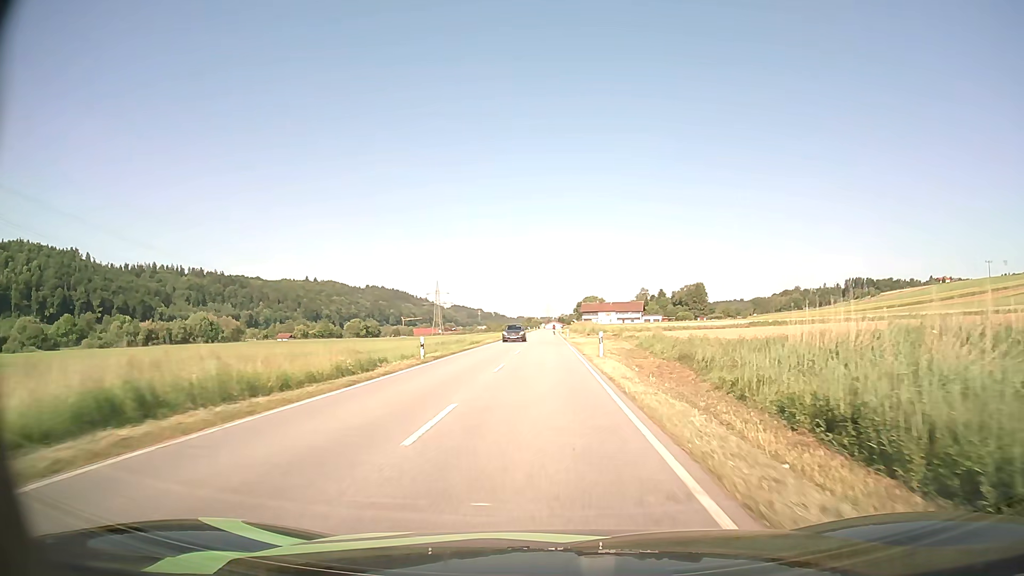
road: secondary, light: Day
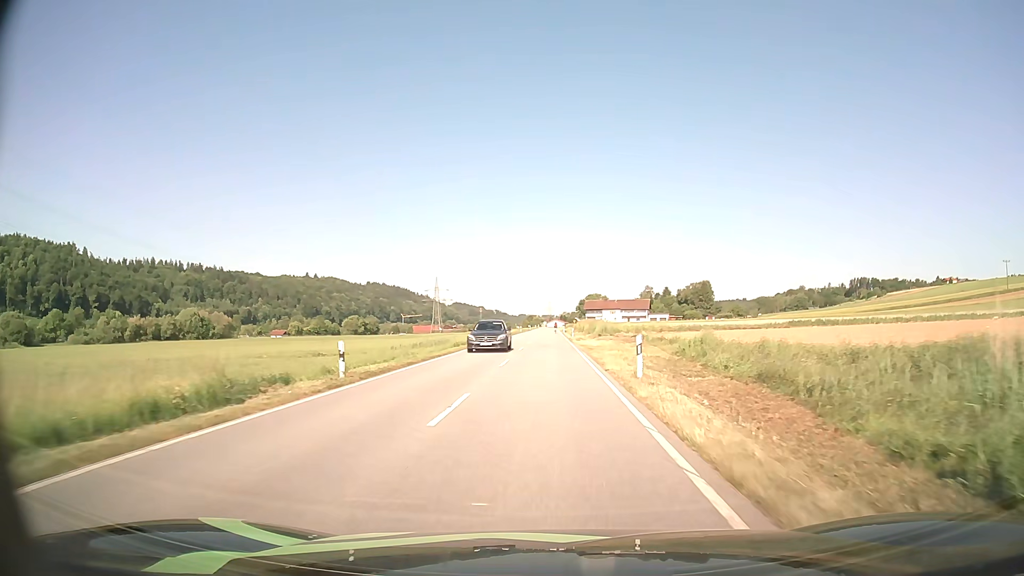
(0.0, +10.8) m; 0°
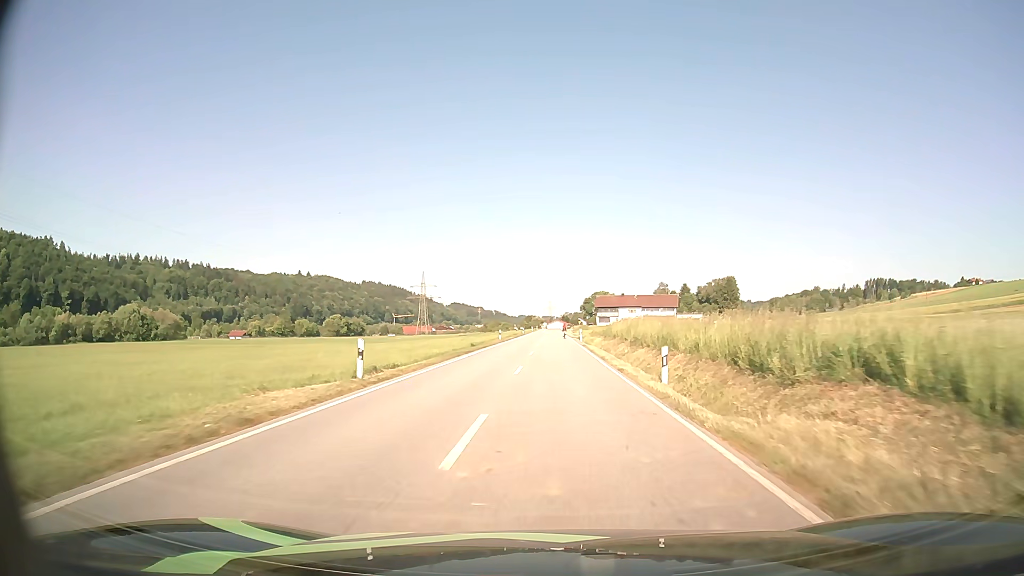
(-0.3, +50.6) m; 0°
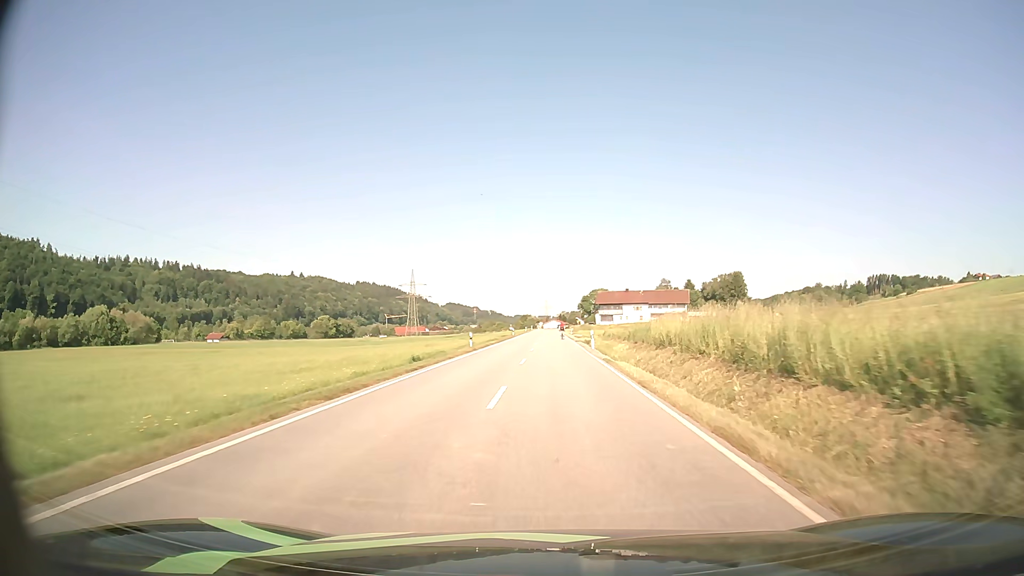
(+0.1, +19.5) m; 0°
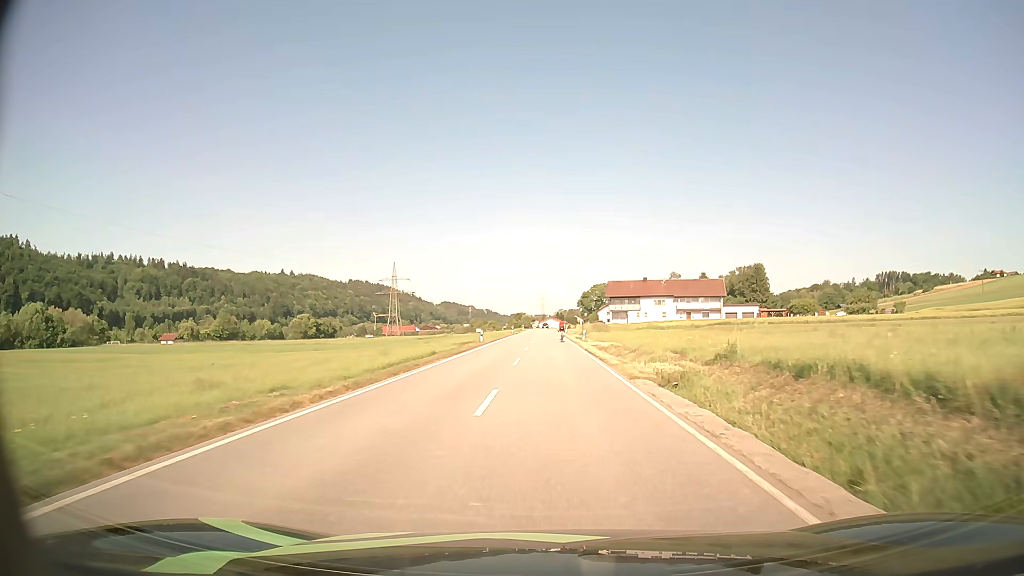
(+0.1, +37.0) m; 0°
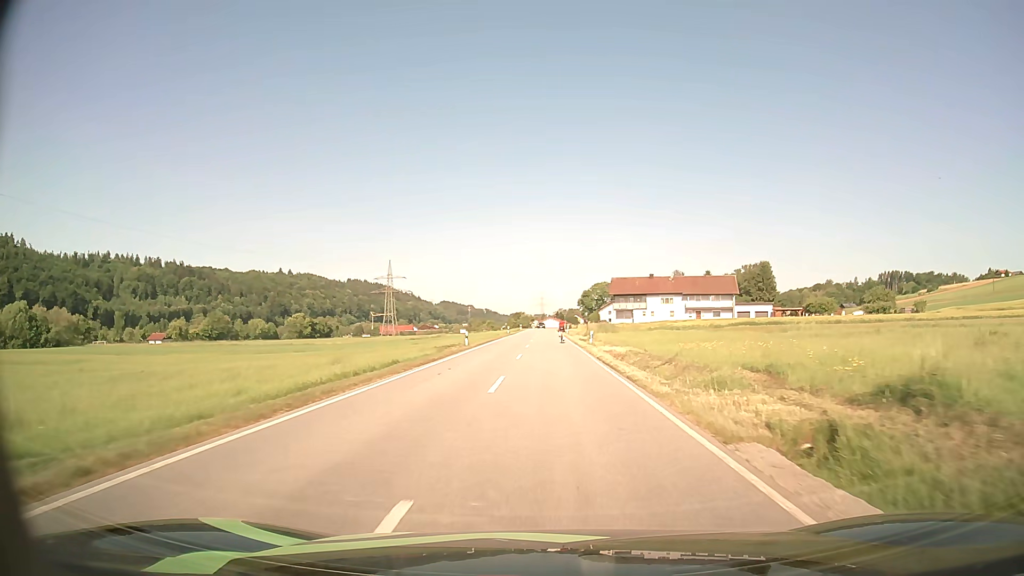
(0.0, +8.7) m; 0°
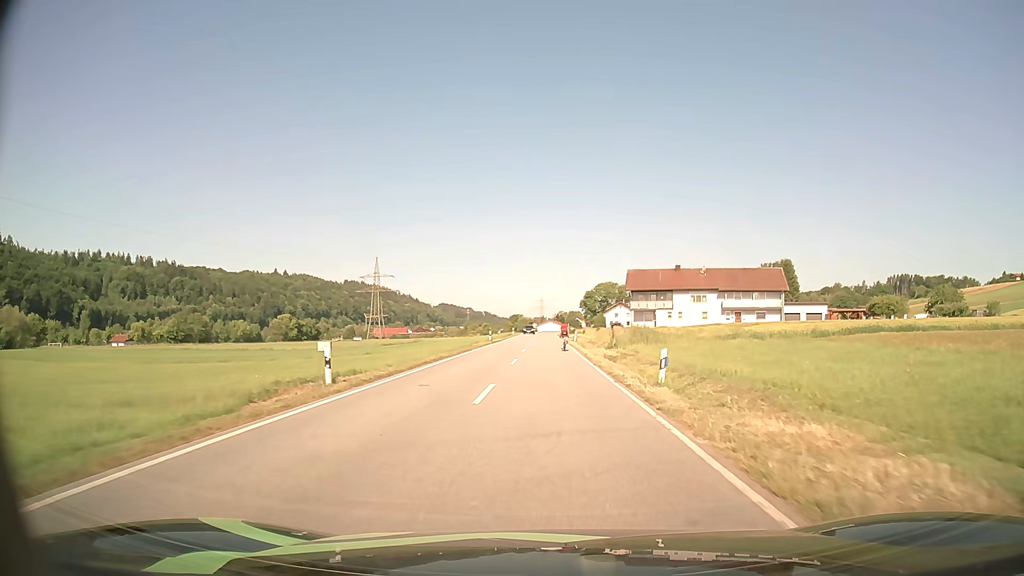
(0.0, +25.6) m; 0°
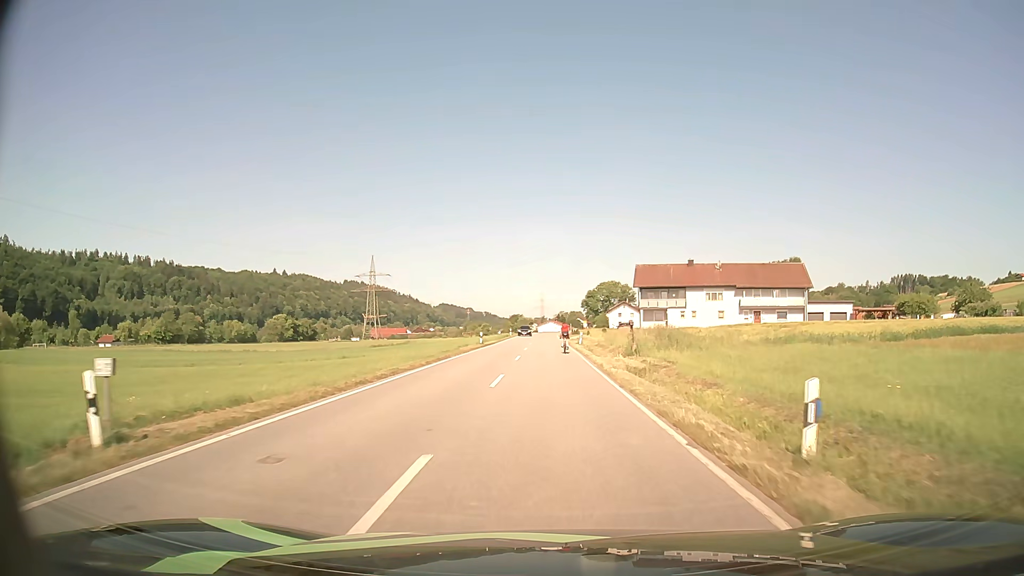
(0.0, +8.6) m; 0°
(0, +10) (0, +20) (0, +30) (0, +40) (0, +50) (-1, +60) (-1, +70) (-2, +80) (-2, +90) (-2, +100) m
